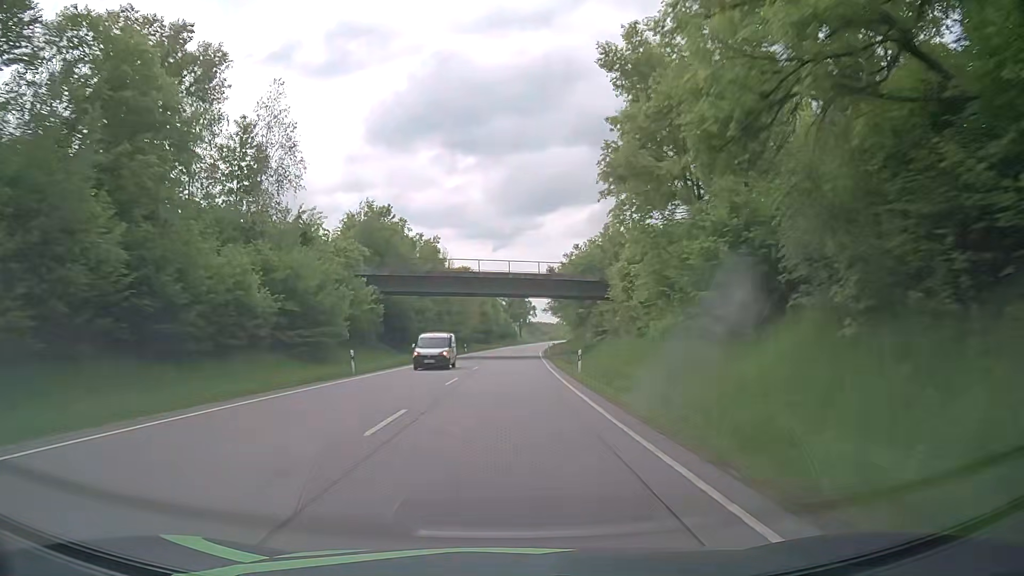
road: primary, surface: asphalt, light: Day
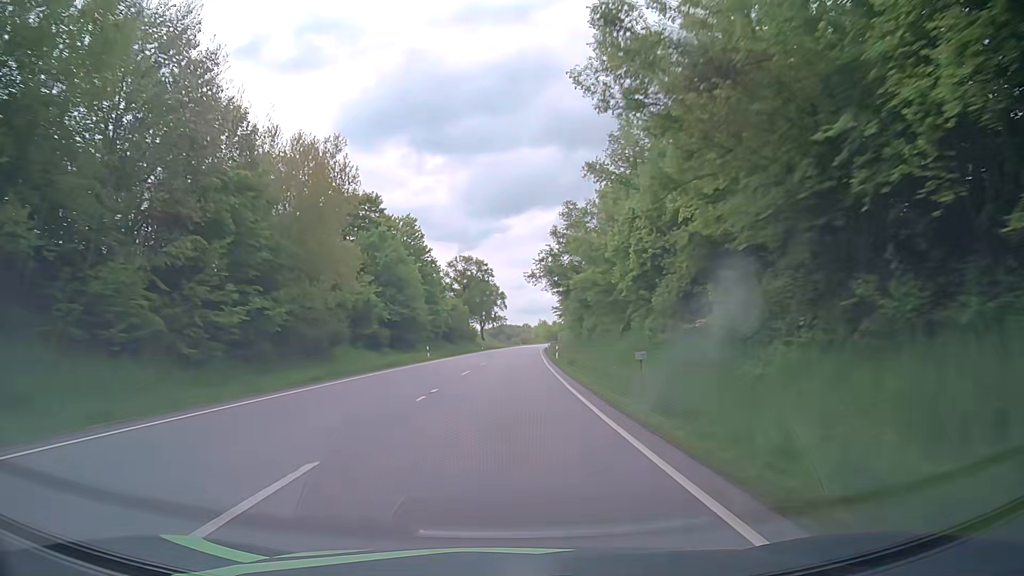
(+2.2, +77.8) m; +3°
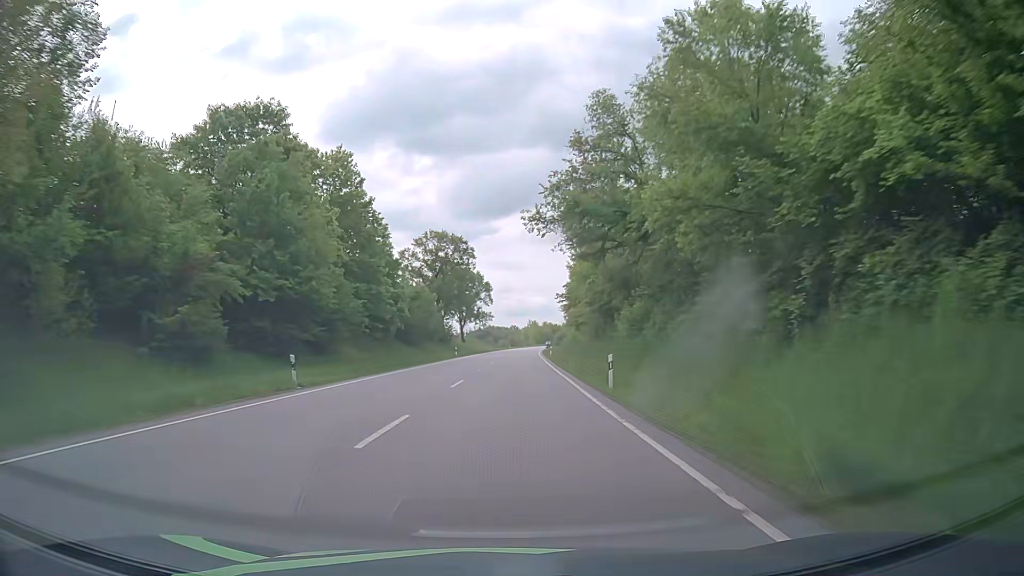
(+0.1, +30.8) m; +1°
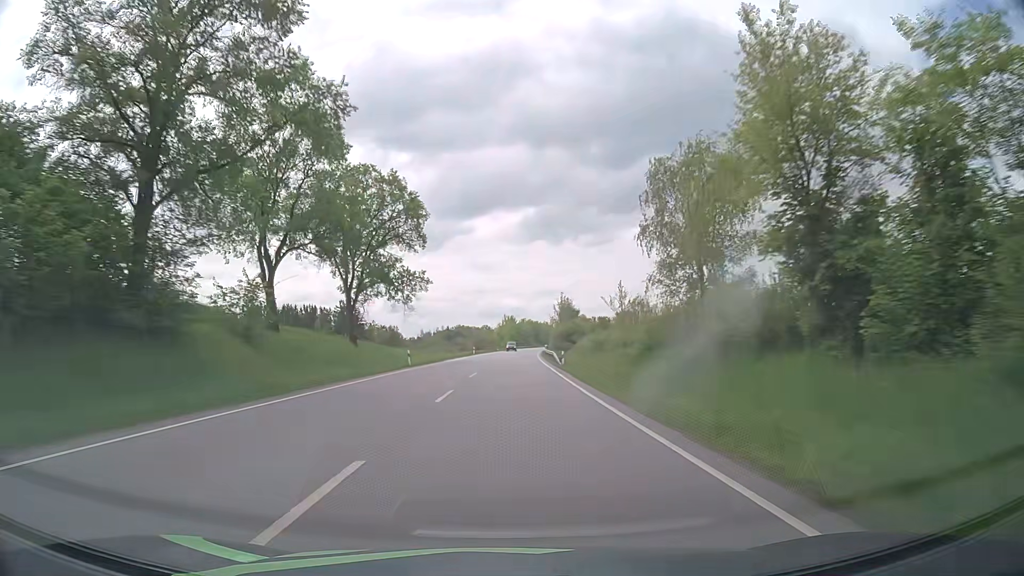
(+1.6, +76.8) m; +3°
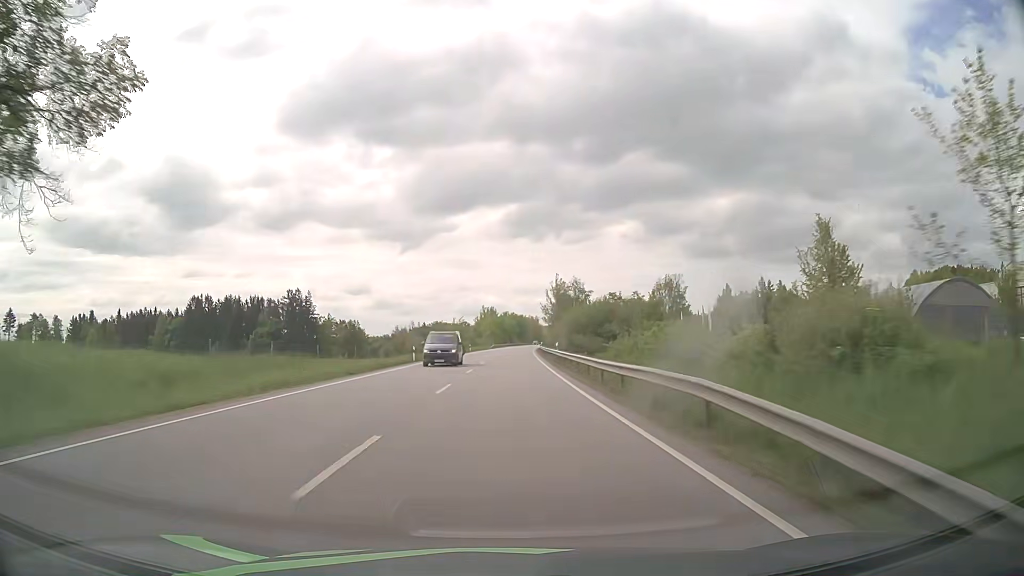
(+0.5, +46.0) m; +1°
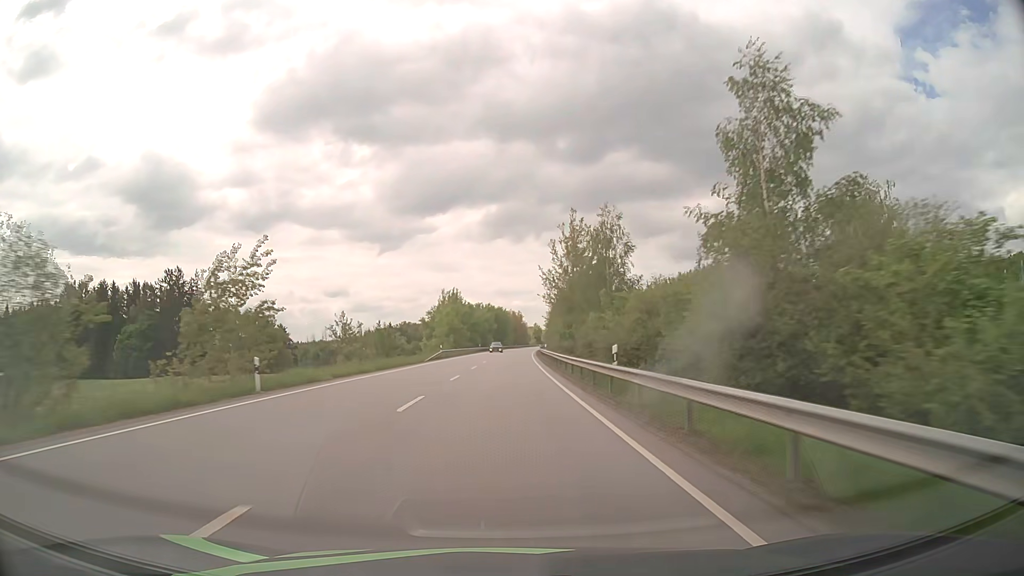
(+1.6, +76.3) m; +2°
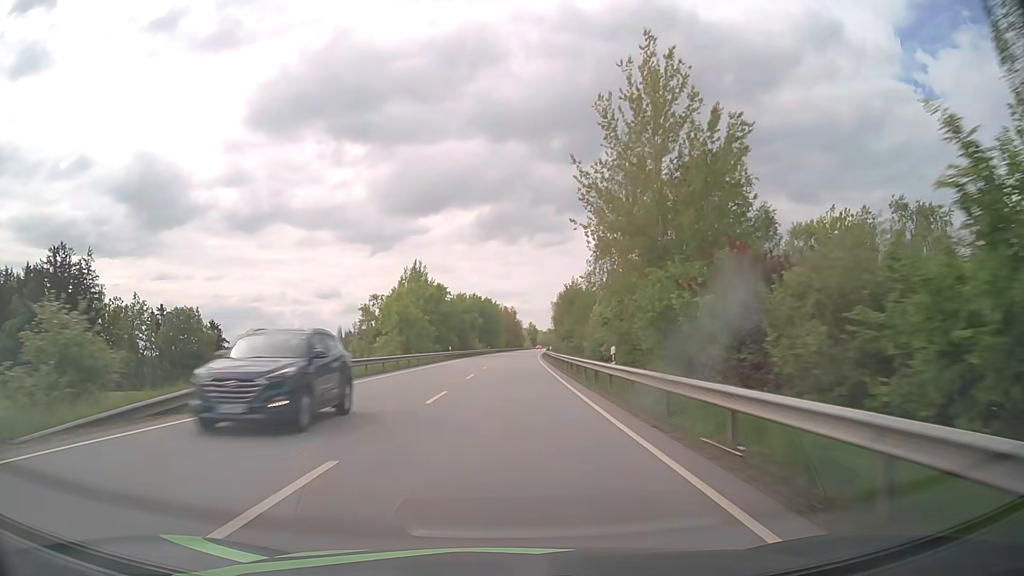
(+0.3, +45.8) m; +1°
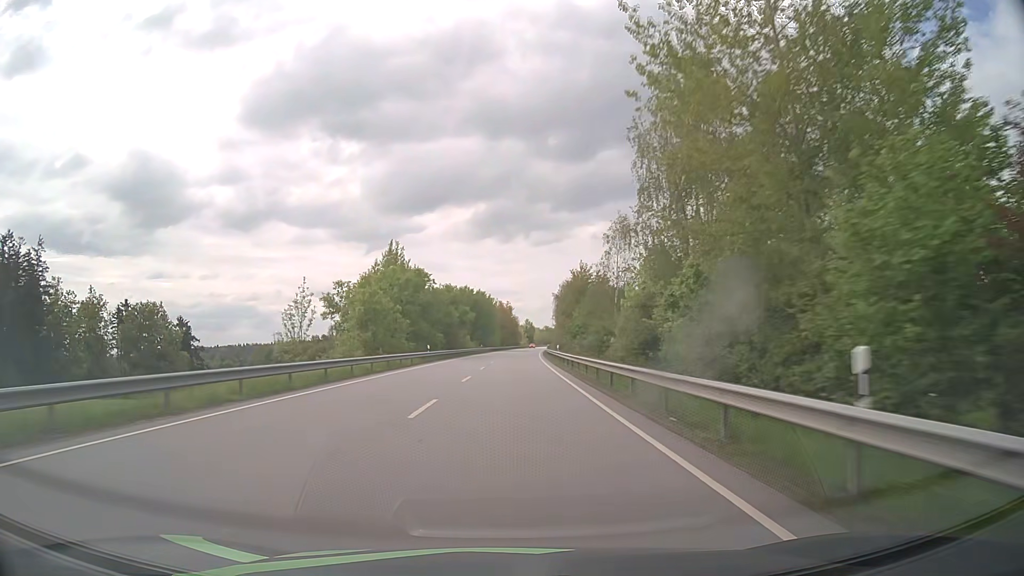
(0.0, +15.3) m; 0°
